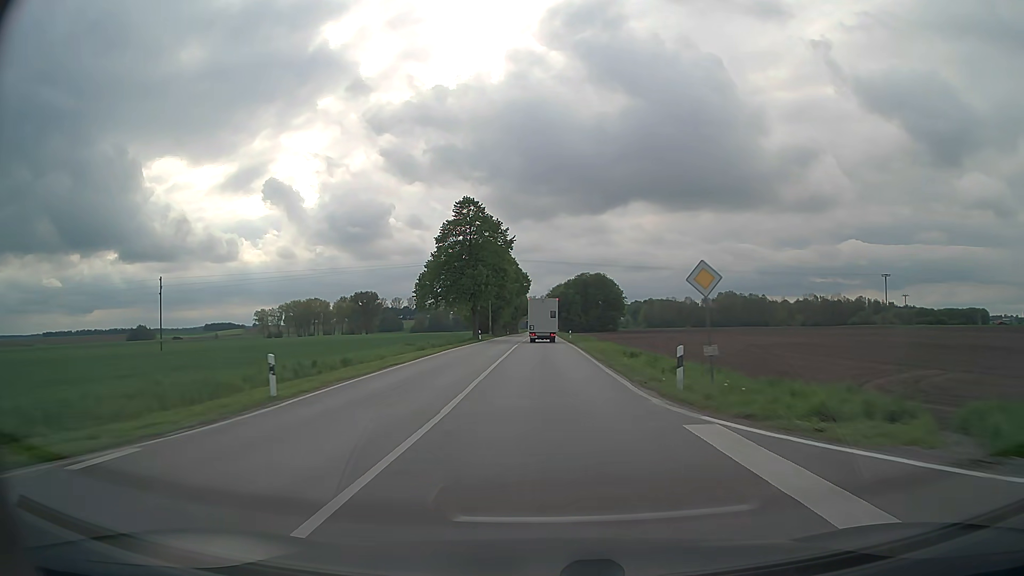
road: secondary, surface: asphalt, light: Day
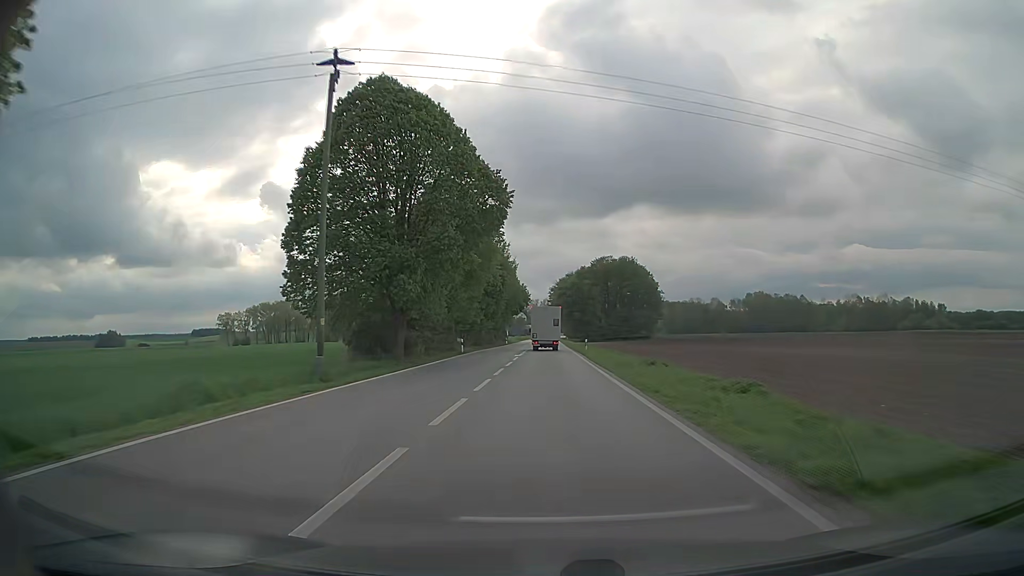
(-0.3, +68.6) m; 0°
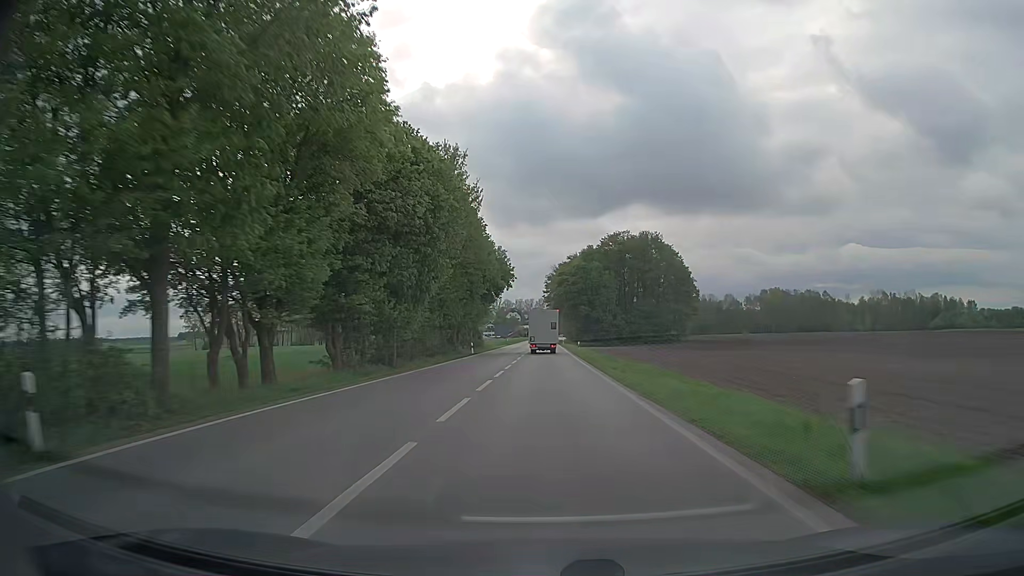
(+0.1, +41.5) m; 0°
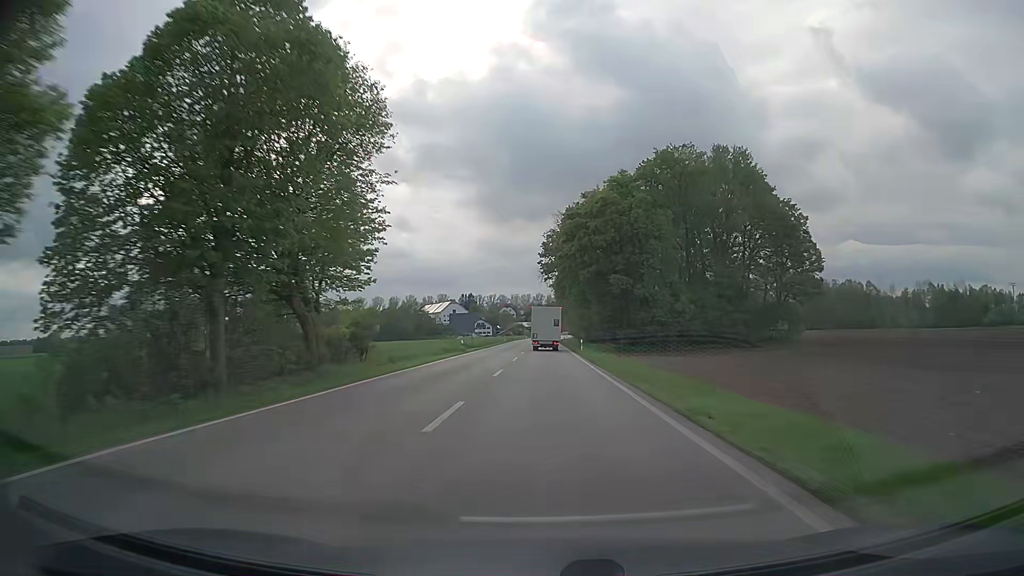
(0.0, +55.9) m; 0°
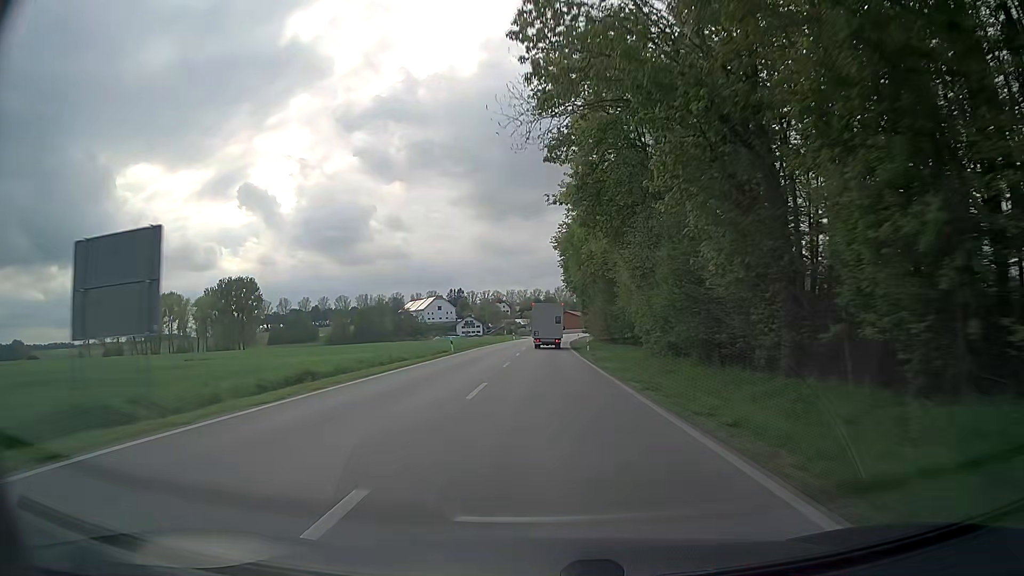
(+0.3, +55.7) m; 0°
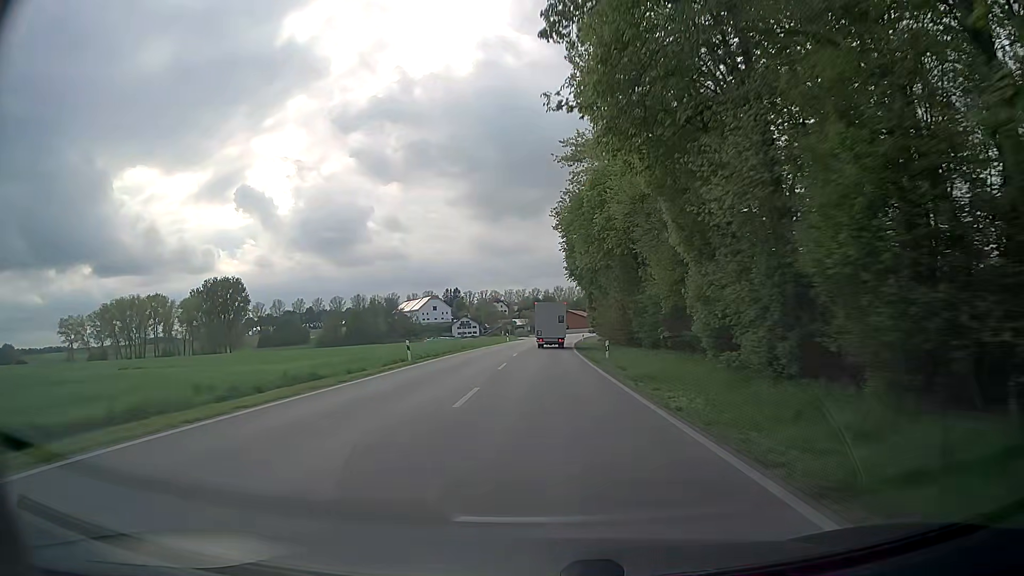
(0.0, +13.7) m; 0°
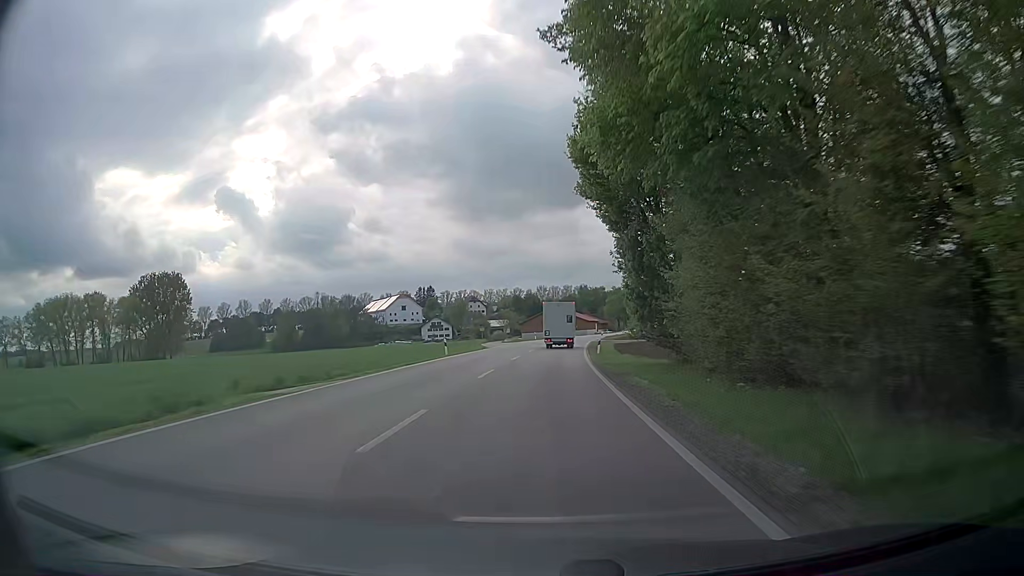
(+0.2, +40.6) m; +1°
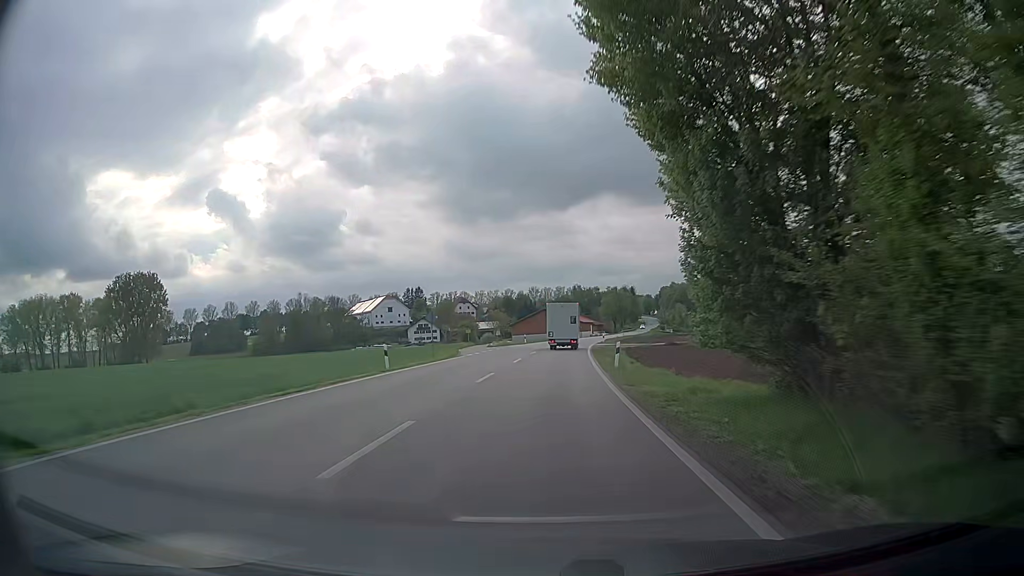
(+0.2, +13.3) m; +1°
(0, +10) (0, +20) (0, +30) (+1, +40) (+1, +50) (+2, +60) (+3, +70) (+4, +80) (+5, +90) (+7, +100) m
